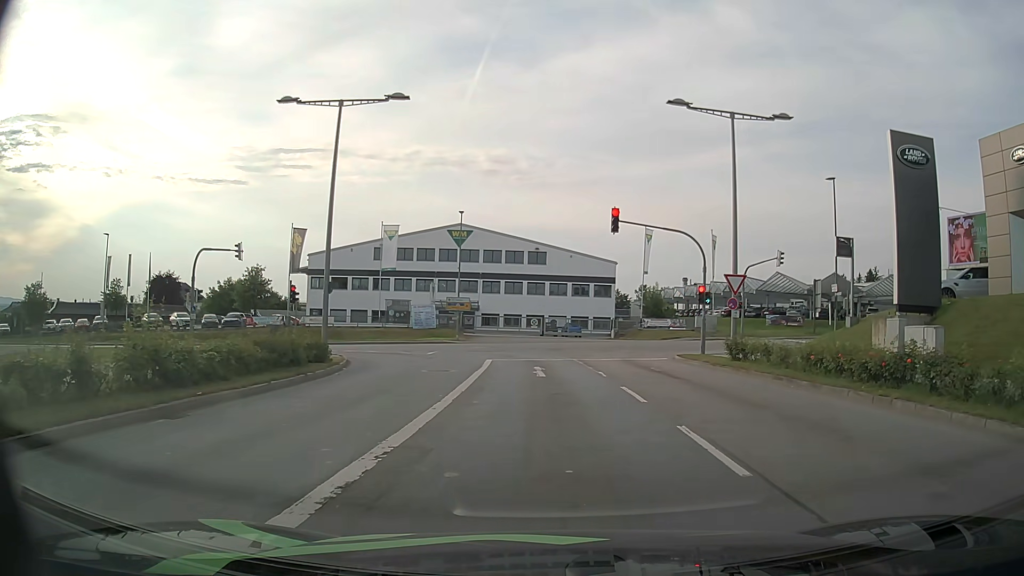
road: secondary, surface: asphalt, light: Day
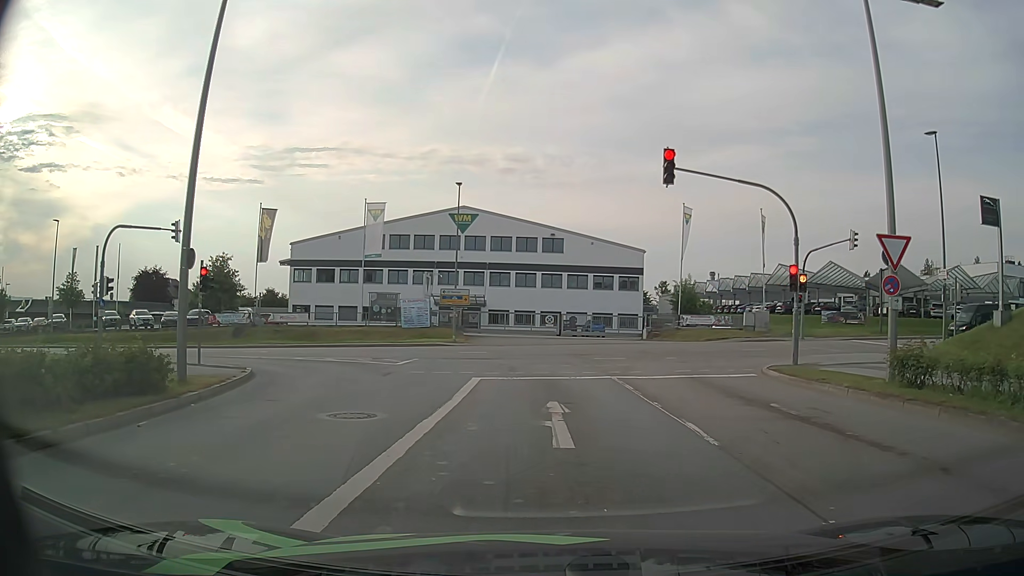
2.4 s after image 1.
(-0.2, +10.4) m; -2°
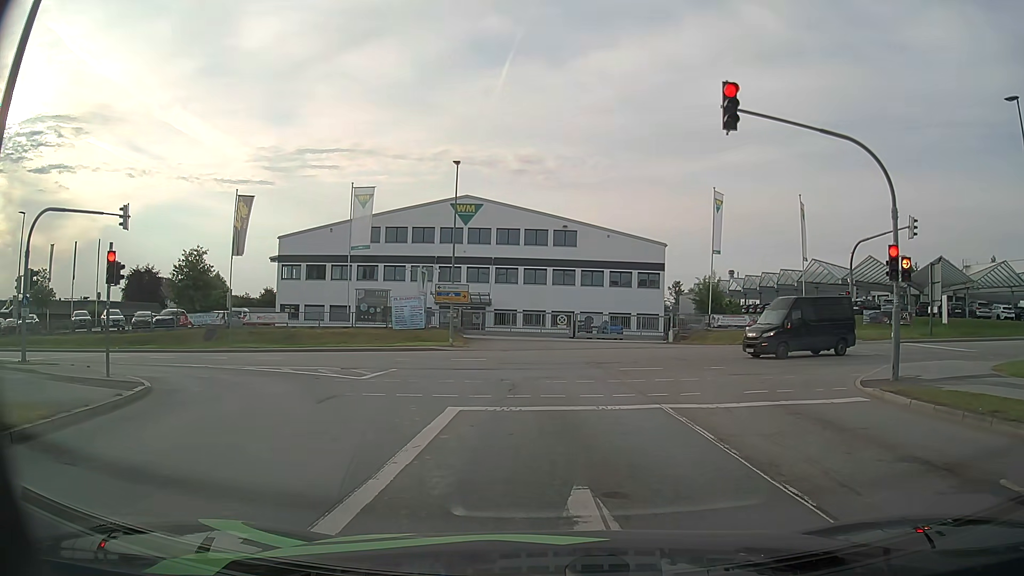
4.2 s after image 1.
(0.0, +6.1) m; 0°
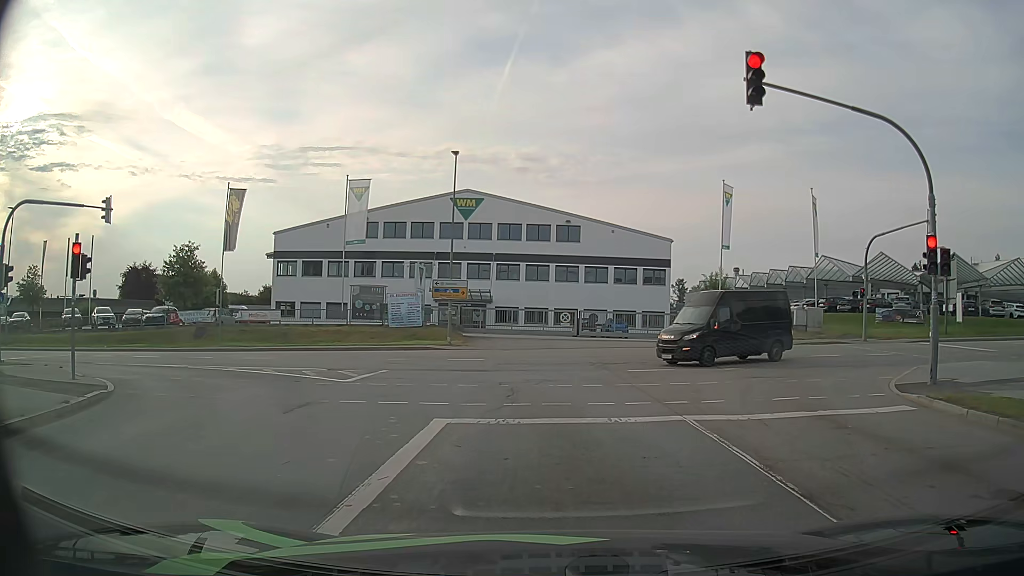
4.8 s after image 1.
(0.0, +1.7) m; -1°
(0, +10) (-2, +20) (-7, +28) (-16, +33) (-26, +35) (-36, +34) (-46, +34) (-56, +34) (-66, +34) (-76, +34) m
